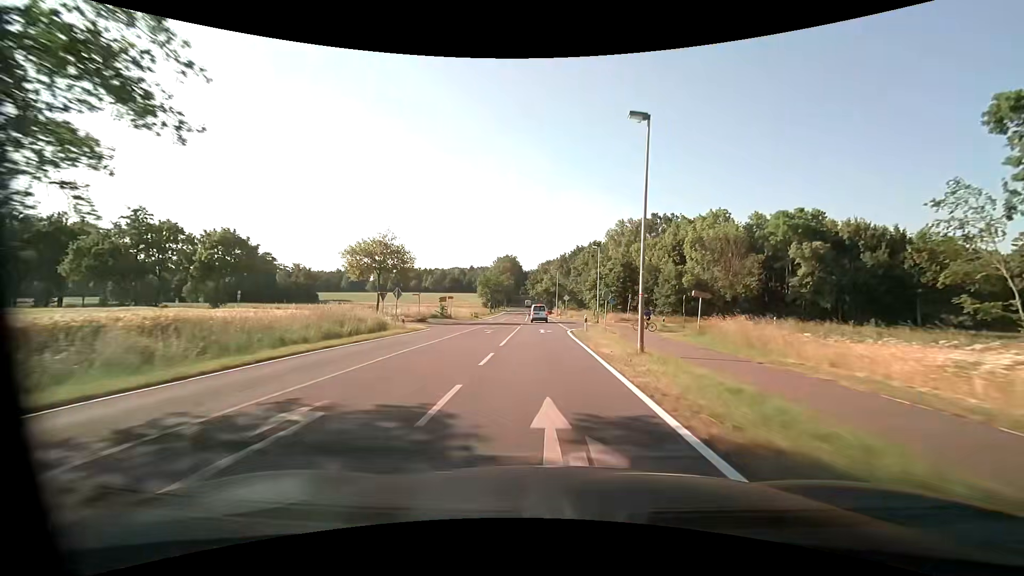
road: tertiary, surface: asphalt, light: Day
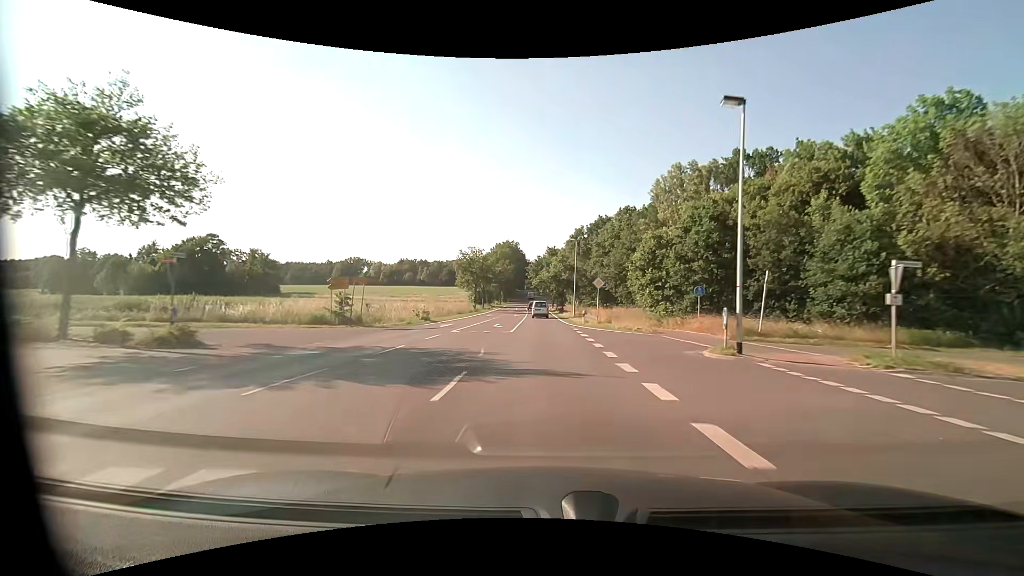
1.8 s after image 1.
(-0.4, +34.4) m; -1°
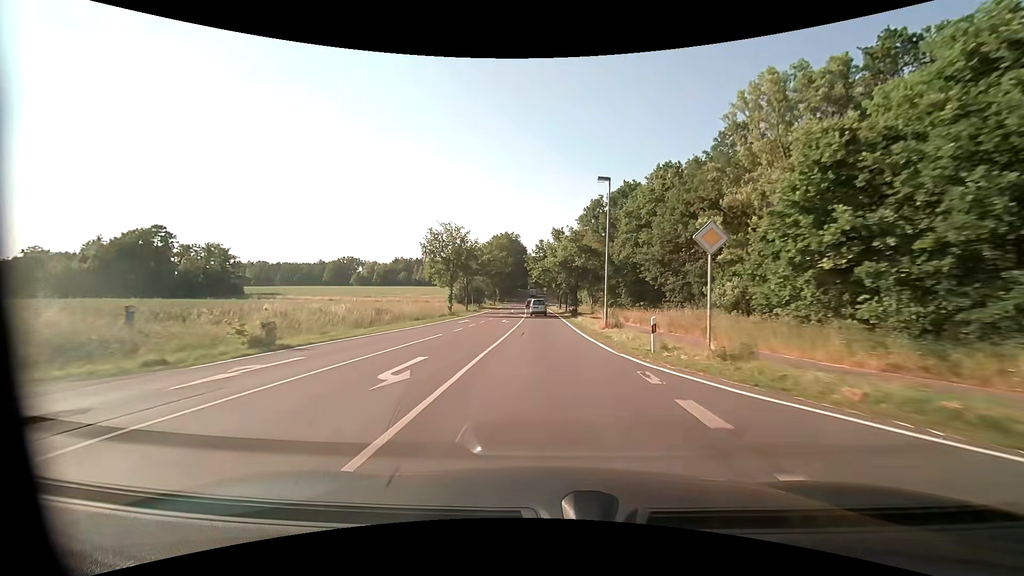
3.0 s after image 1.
(-0.1, +23.1) m; -1°
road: secondary
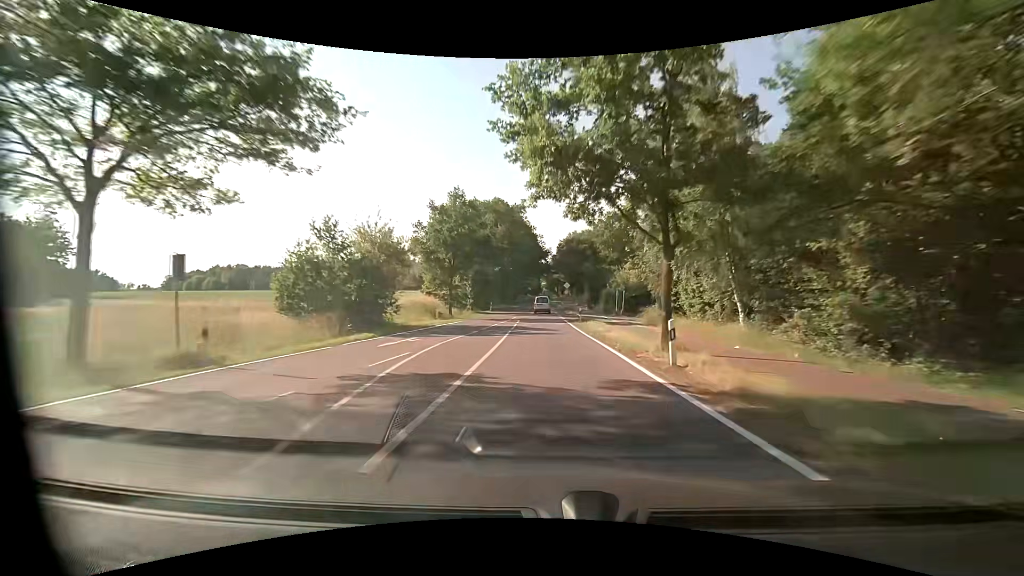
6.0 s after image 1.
(-0.7, +57.3) m; -2°
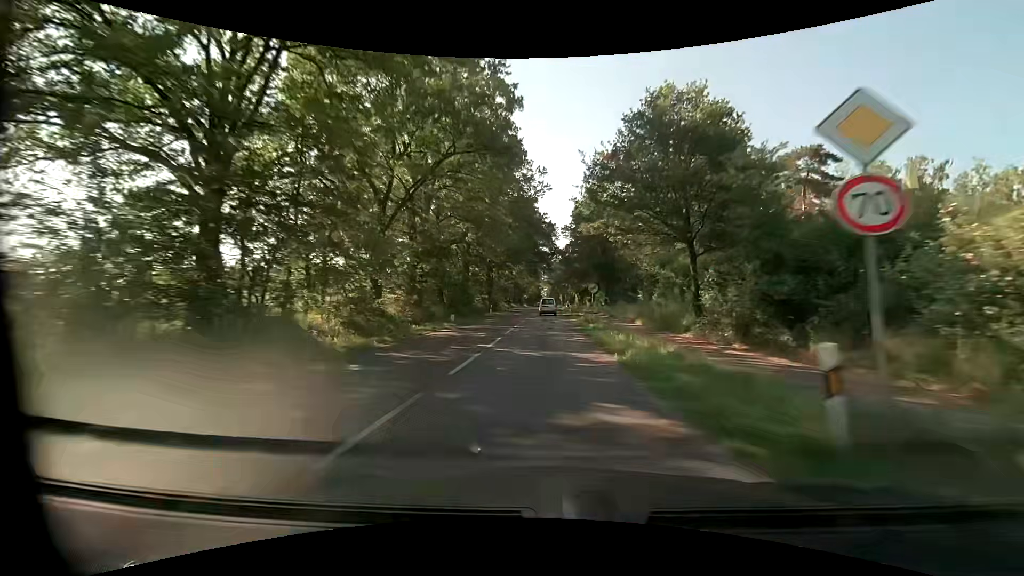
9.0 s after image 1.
(-0.4, +56.7) m; 0°
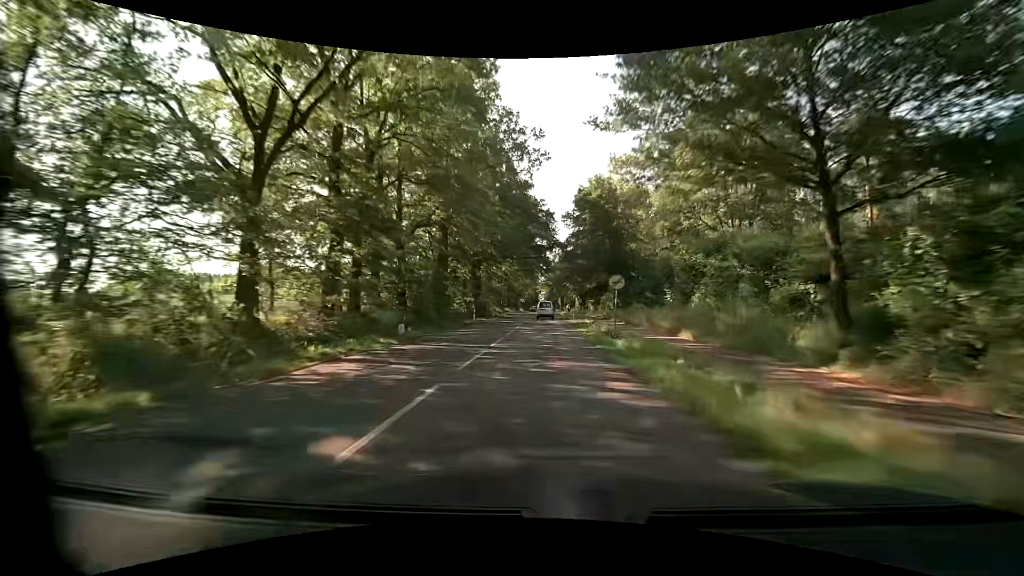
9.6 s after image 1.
(0.0, +11.3) m; 0°
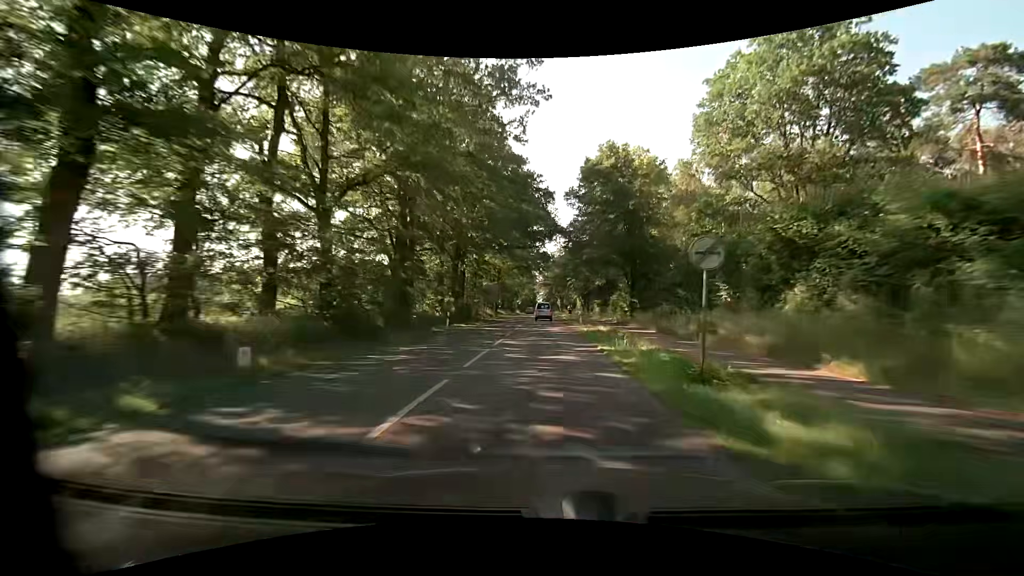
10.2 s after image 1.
(0.0, +11.2) m; 0°
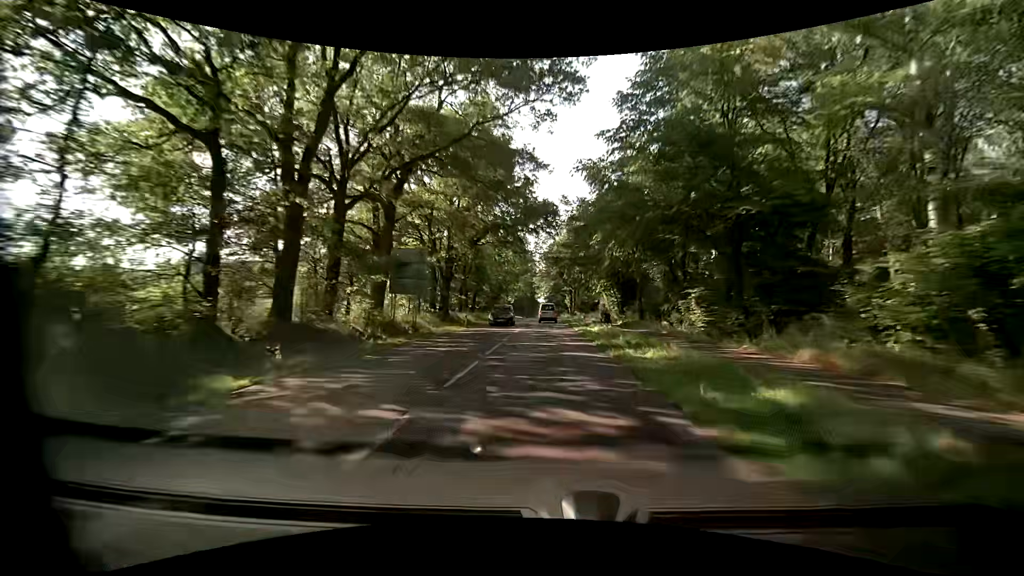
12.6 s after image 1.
(-0.2, +45.0) m; -1°
(0, +10) (0, +20) (0, +30) (0, +40) (+1, +50) (+1, +60) (+1, +70) (+1, +80) (+1, +90) (+2, +100) m
